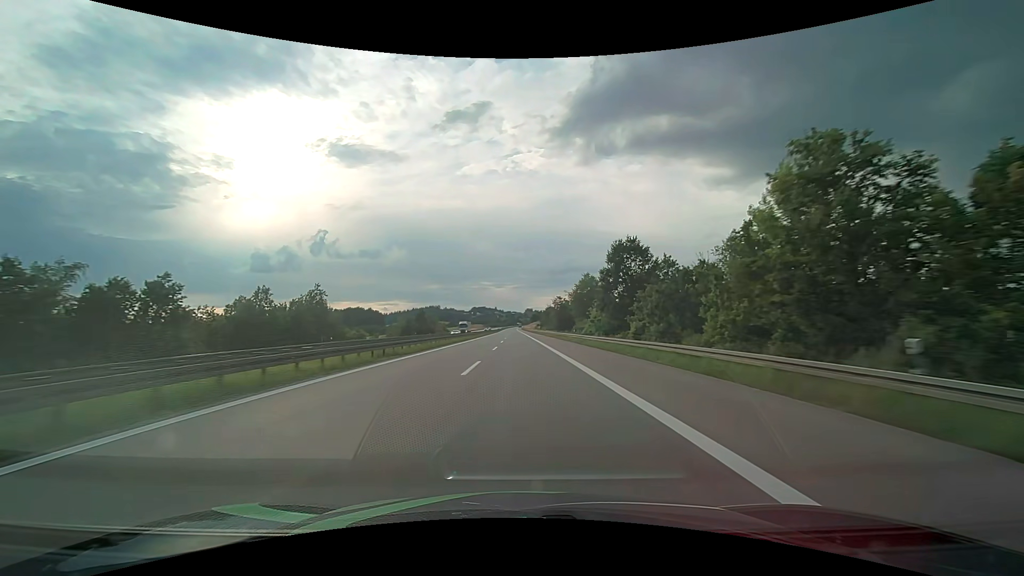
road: motorway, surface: asphalt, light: Day
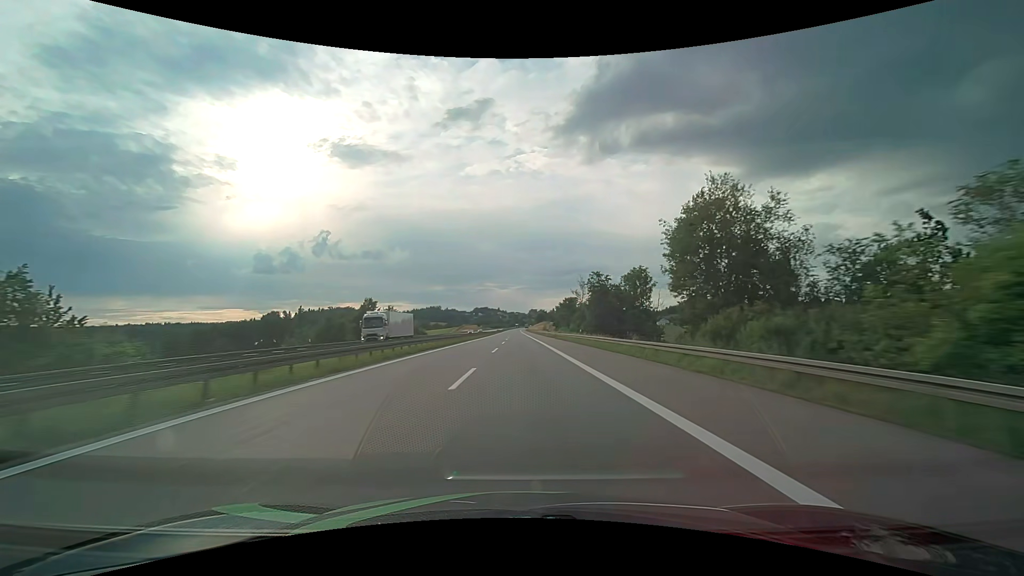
(-0.2, +57.0) m; 0°
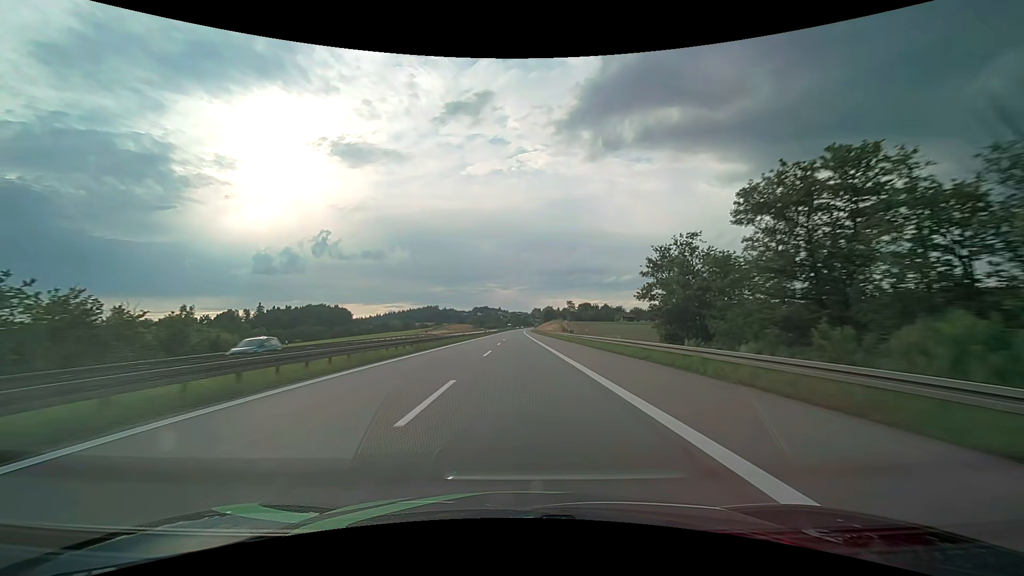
(0.0, +95.0) m; 0°
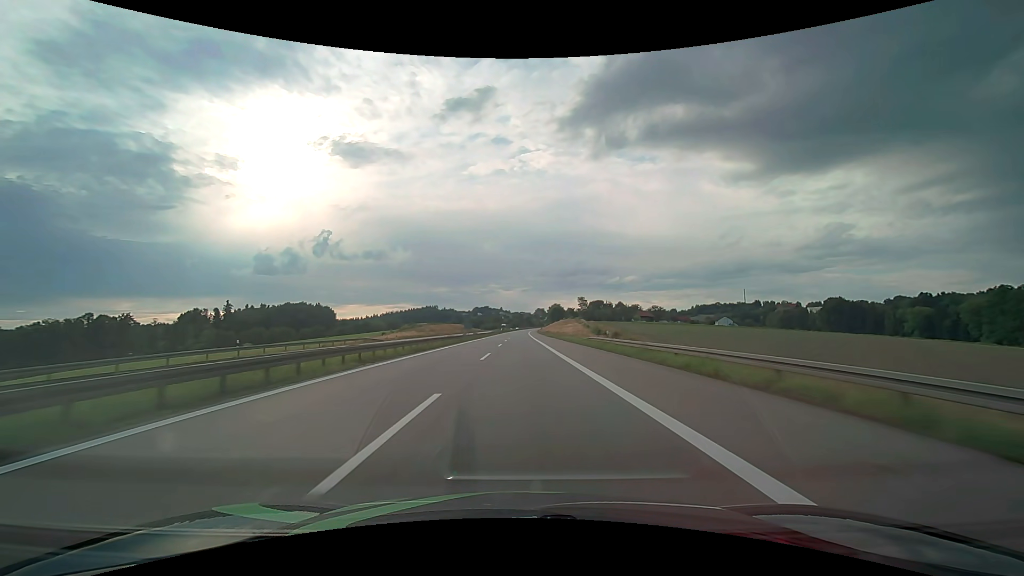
(-0.2, +57.0) m; 0°
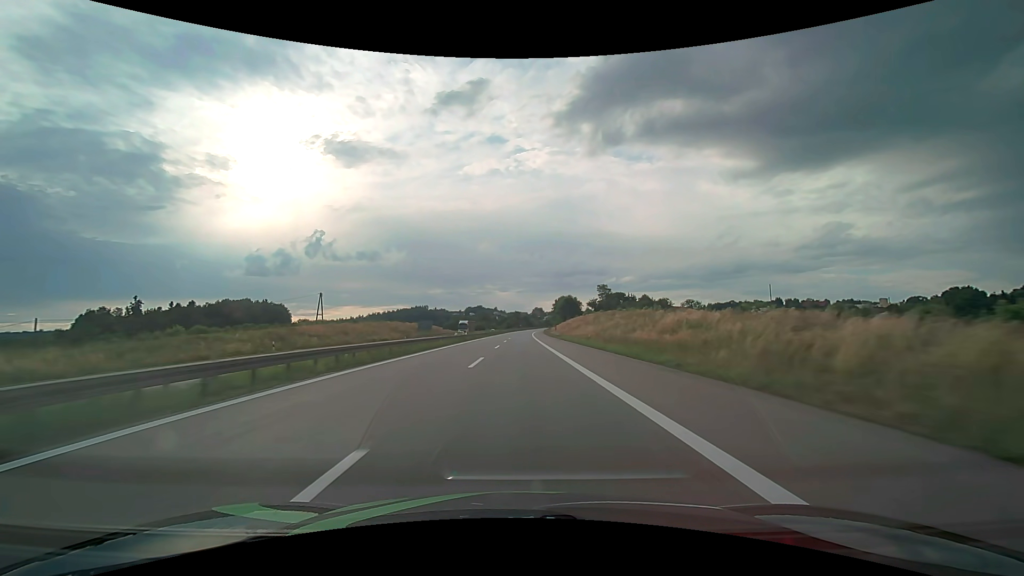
(+0.4, +95.0) m; 0°
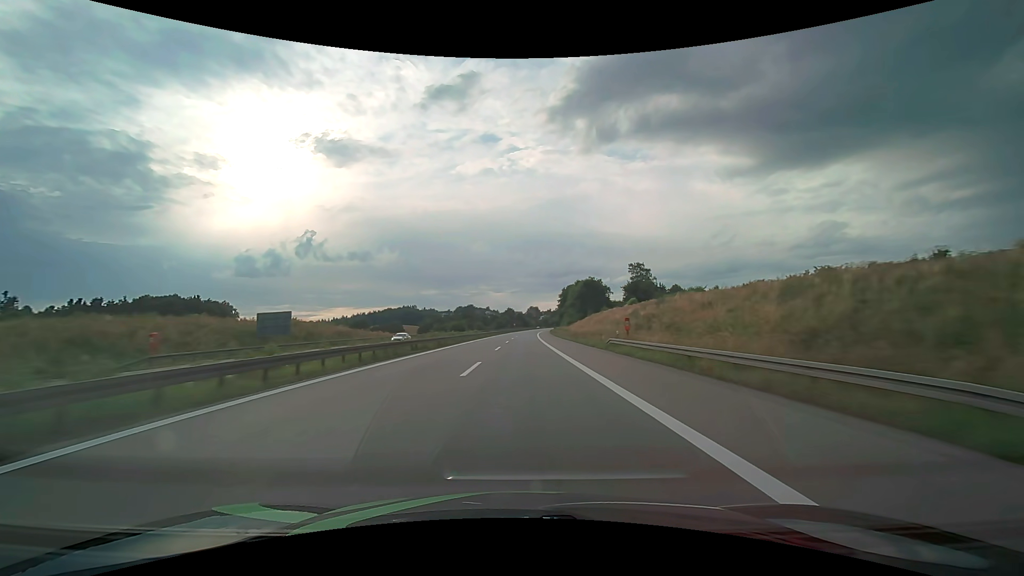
(+0.3, +76.0) m; +1°
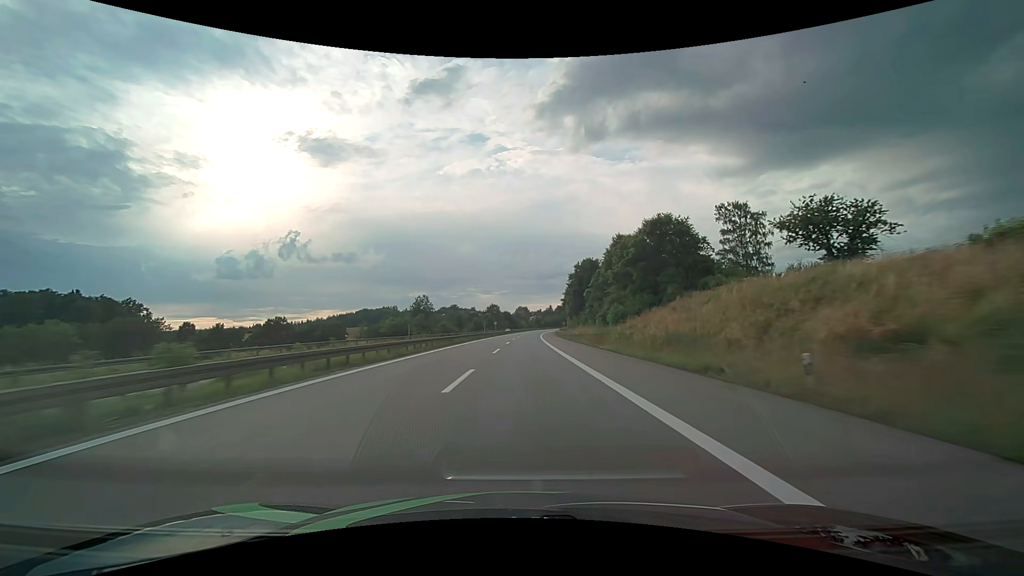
(+0.9, +76.0) m; +1°
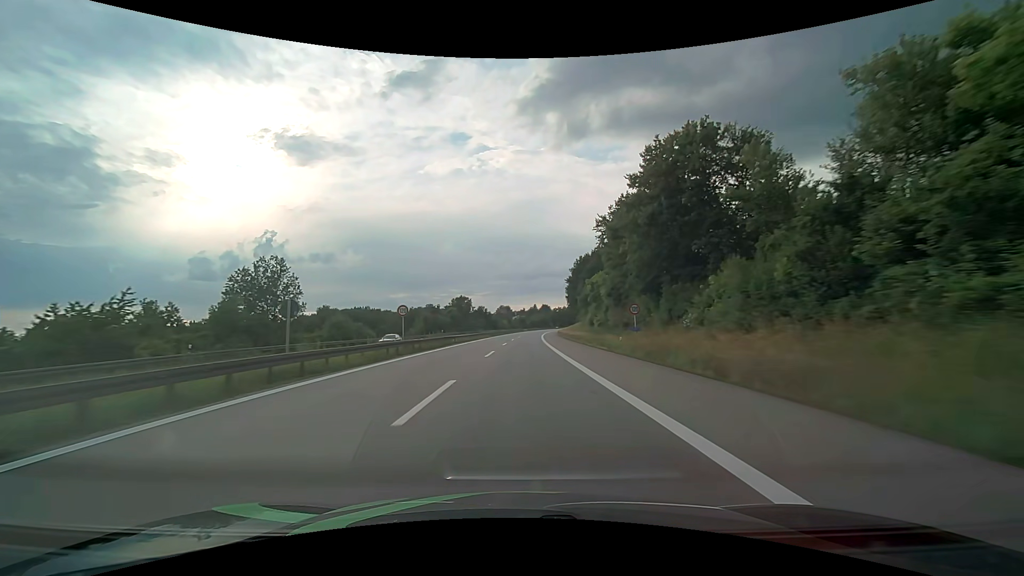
(+1.3, +76.0) m; +2°
(0, +10) (0, +20) (0, +30) (0, +40) (+1, +50) (+1, +60) (+1, +70) (+2, +80) (+2, +90) (+3, +100) m
